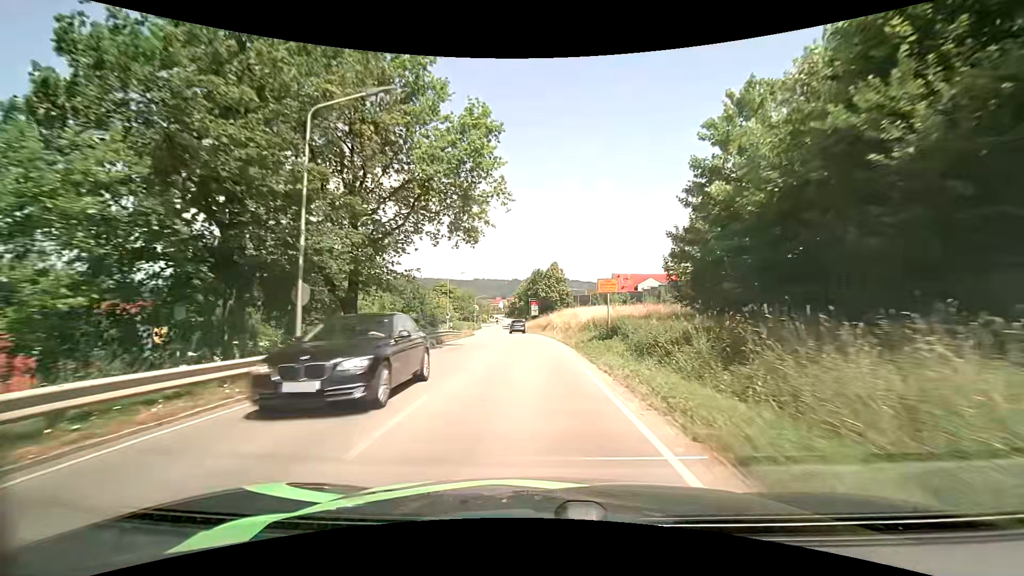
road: tertiary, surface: asphalt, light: Day
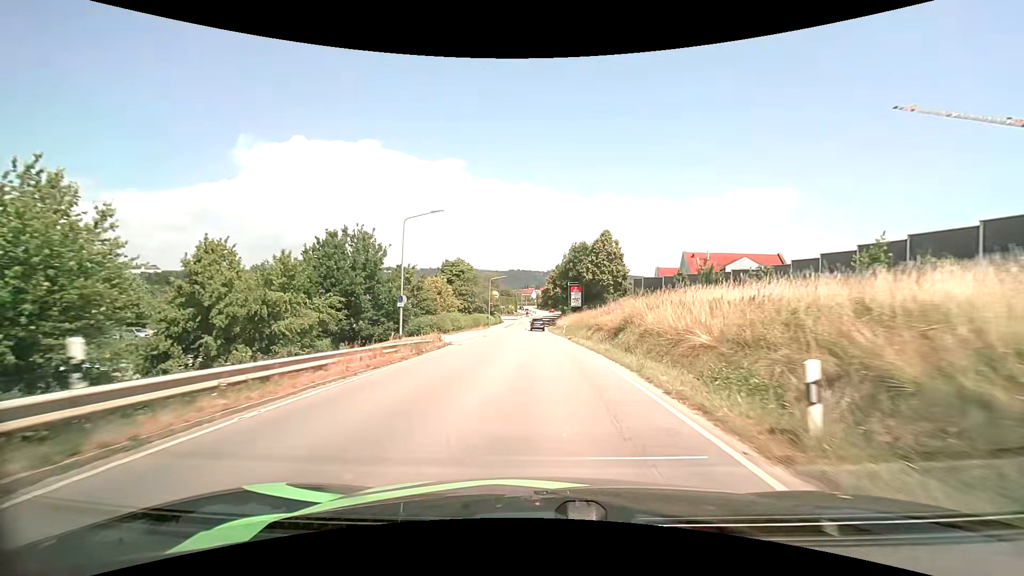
(-1.0, +33.0) m; -4°
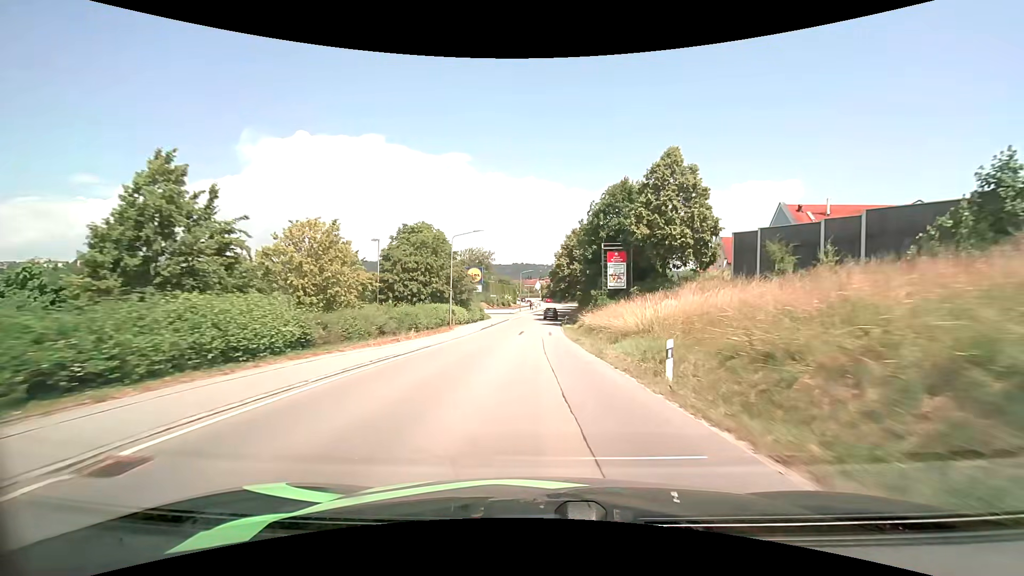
(-0.3, +35.6) m; 0°
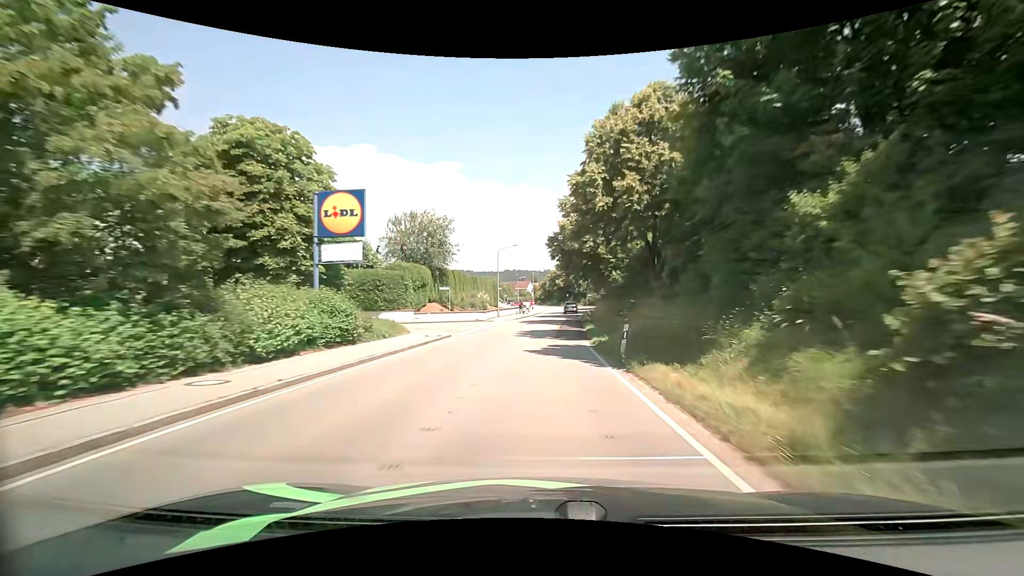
(+0.1, +38.7) m; +1°
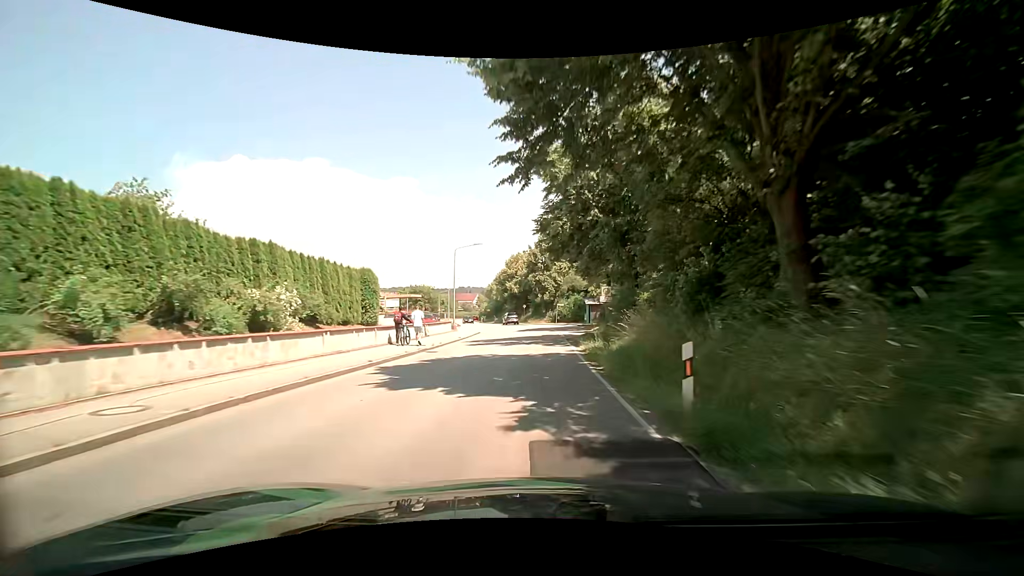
(+2.1, +46.2) m; +5°
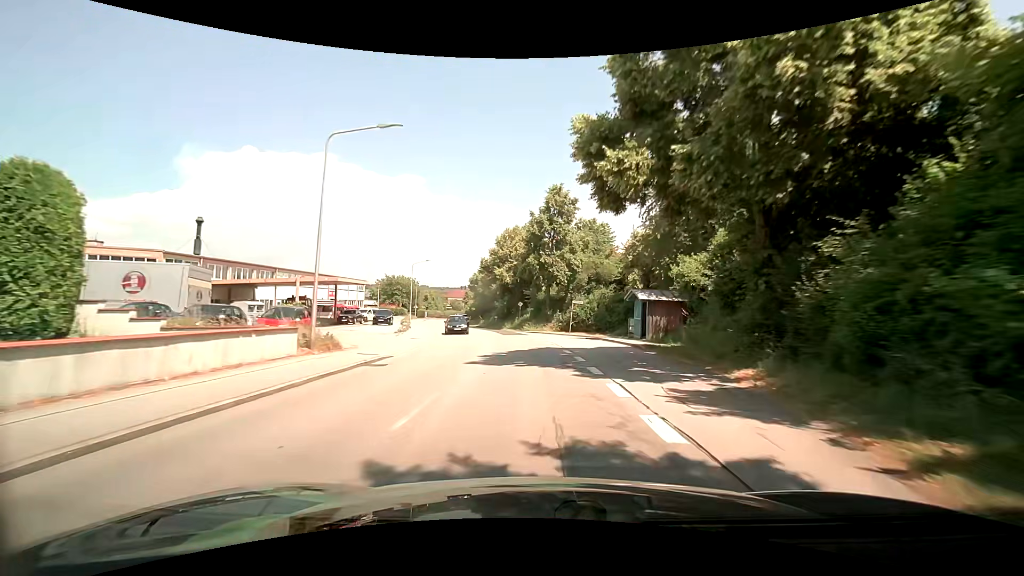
(-0.2, +27.0) m; 0°
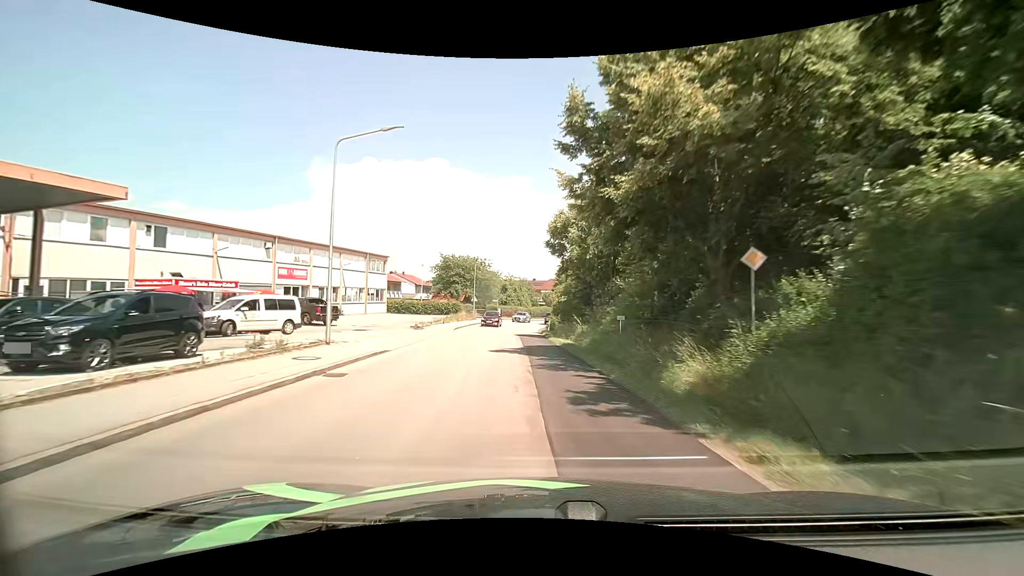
(-3.9, +43.4) m; -12°
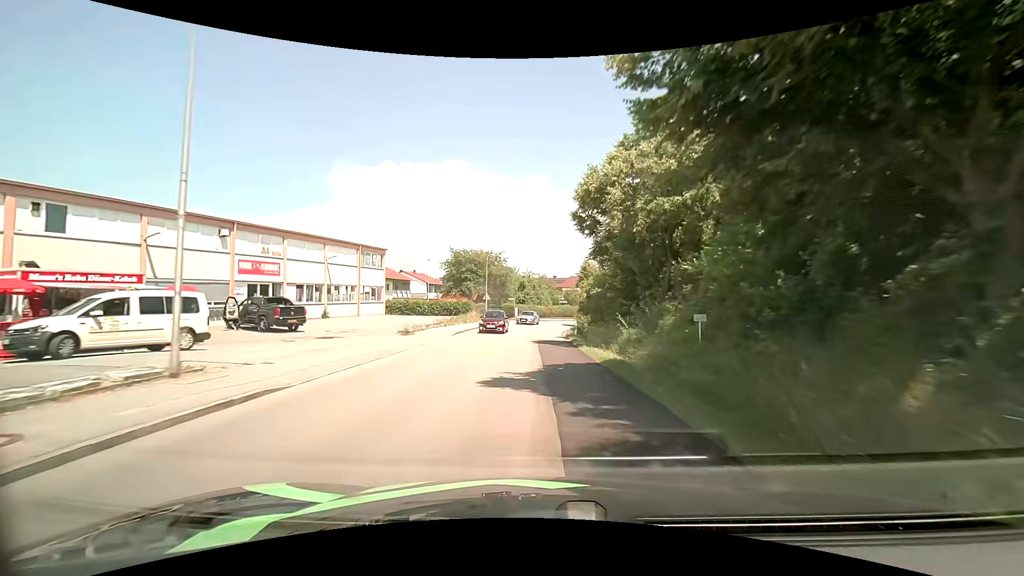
(-0.2, +8.4) m; -3°
(0, +10) (0, +20) (0, +30) (0, +40) (+1, +50) (+4, +60) (+7, +69) (+10, +78) (+15, +87) (+20, +96) m
